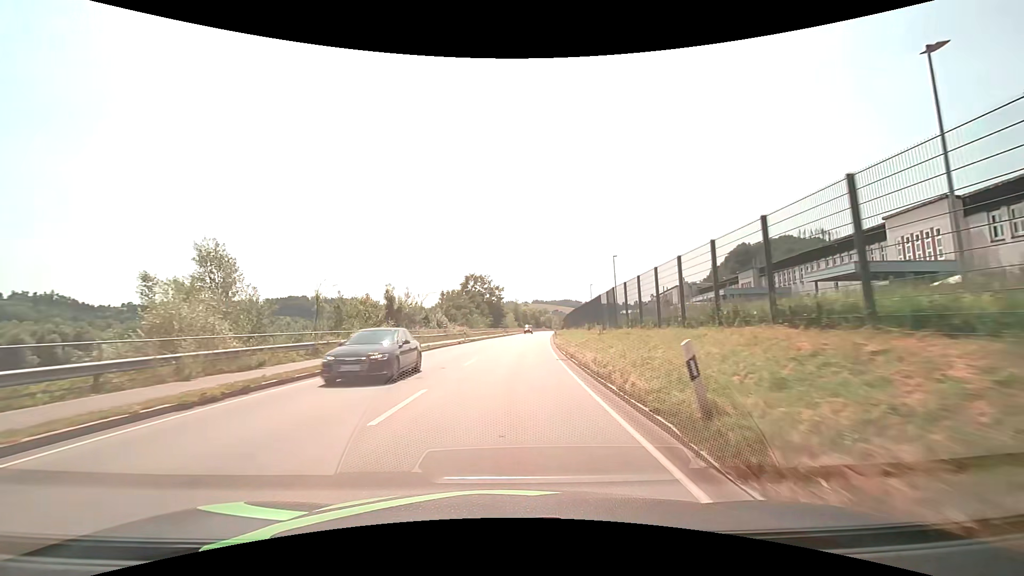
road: primary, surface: asphalt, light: Day
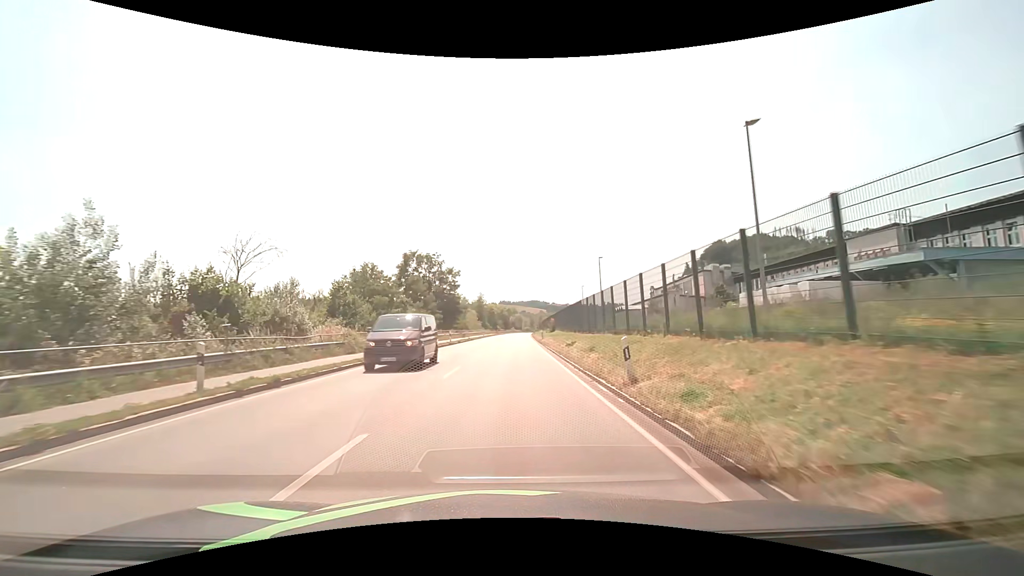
(+1.4, +38.1) m; +4°
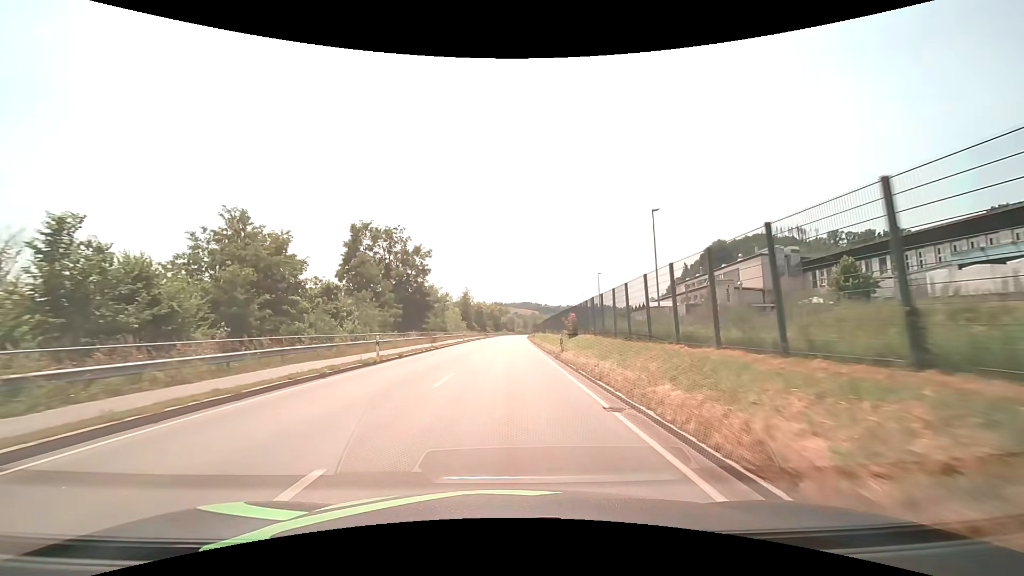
(+0.2, +24.2) m; +1°
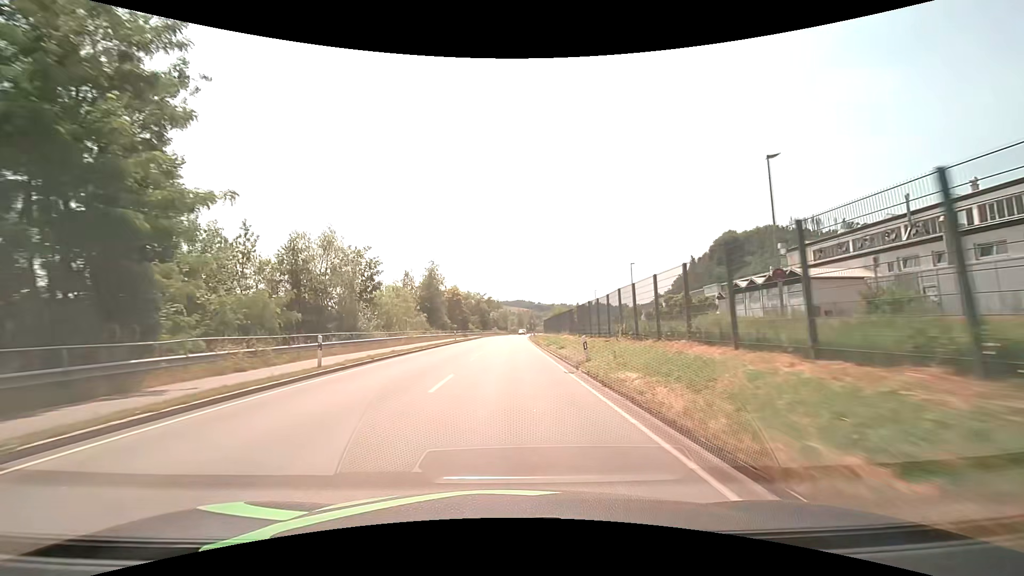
(+0.3, +46.8) m; +1°
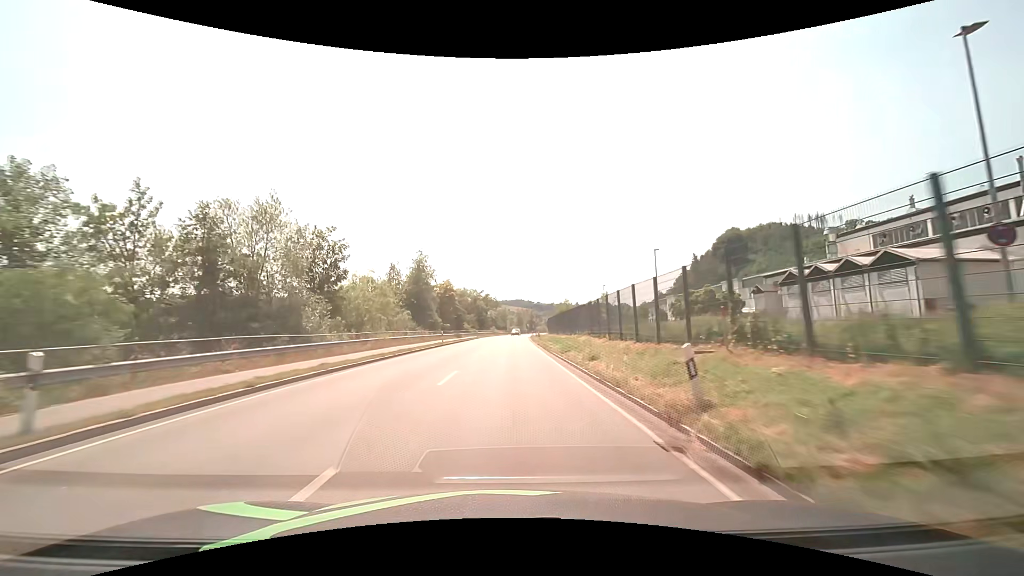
(0.0, +10.0) m; 0°
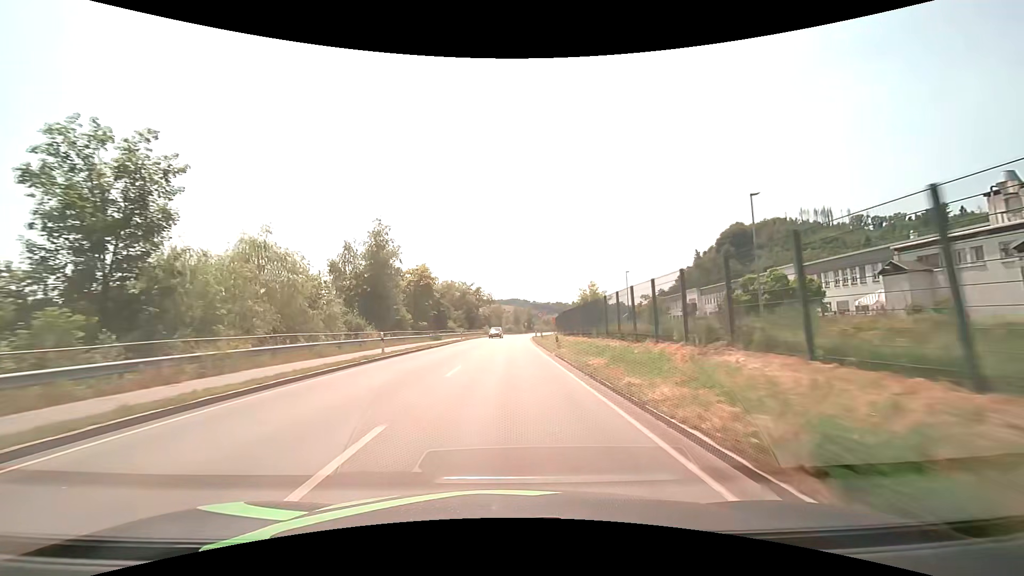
(+0.2, +20.3) m; +1°
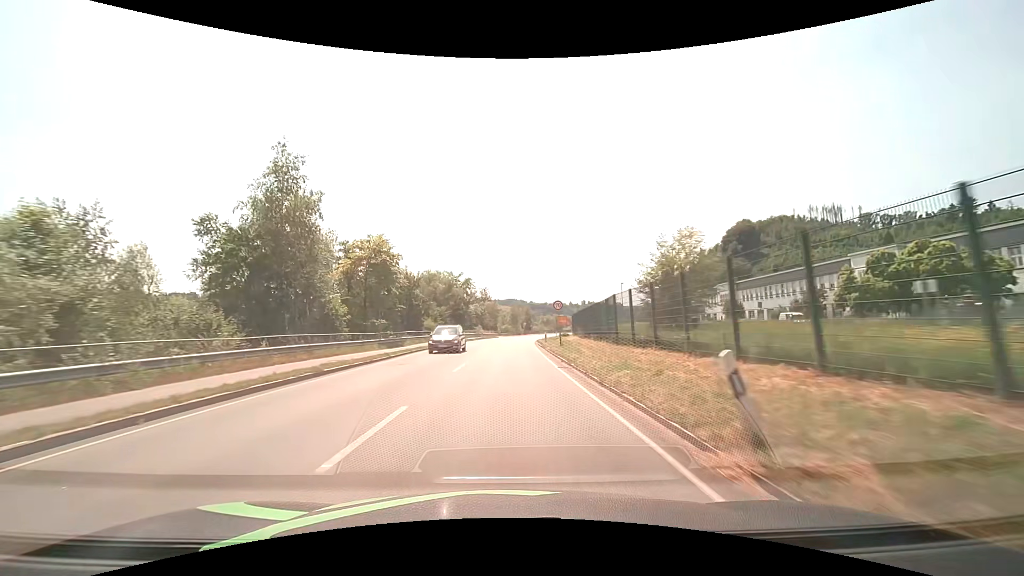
(+0.1, +20.7) m; 0°
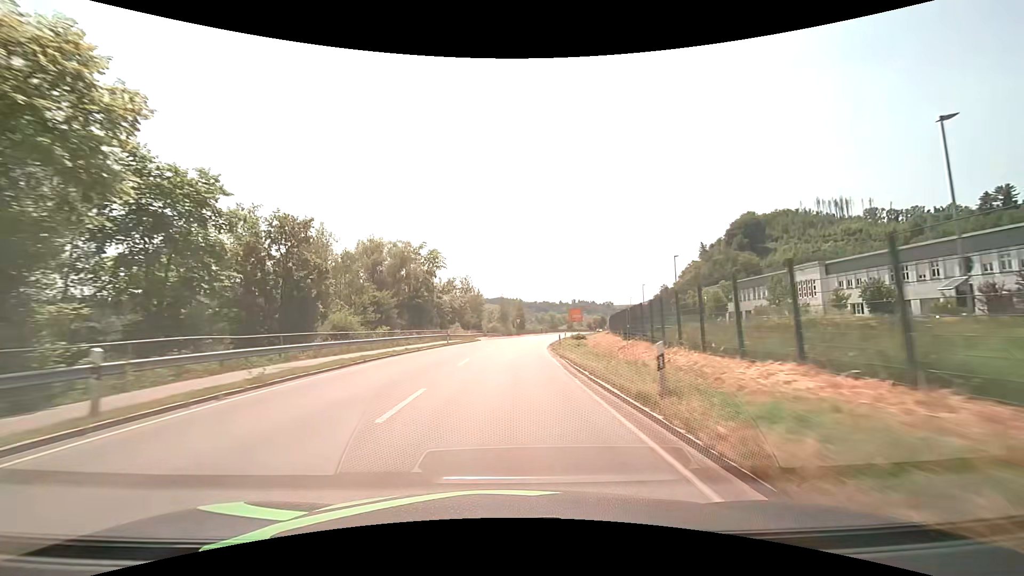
(+0.3, +31.4) m; +1°
(0, +10) (0, +20) (+1, +30) (+1, +40) (+2, +50) (+4, +60) (+5, +70) (+7, +80) (+8, +89) (+10, +99) m
